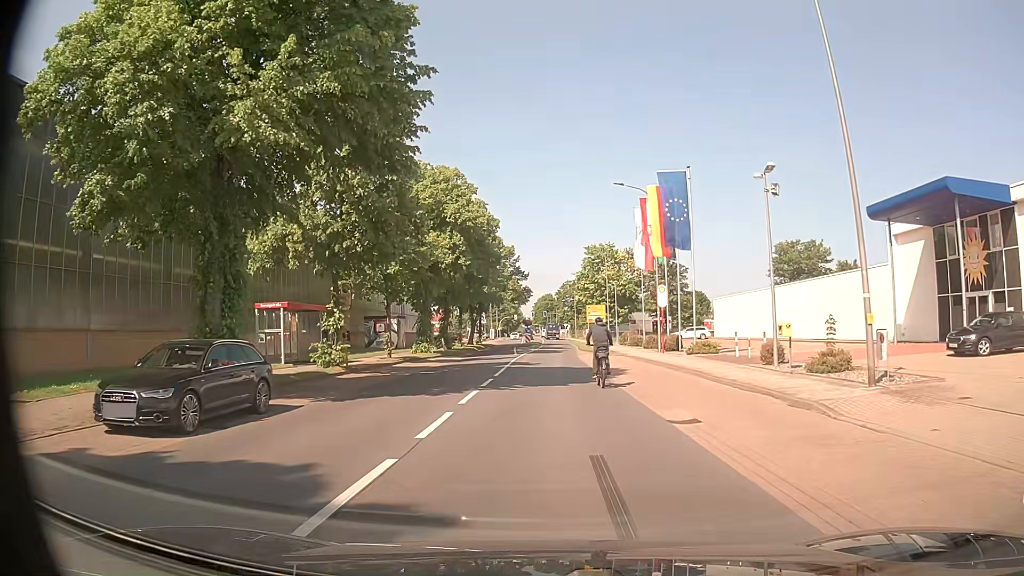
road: tertiary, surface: asphalt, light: Day
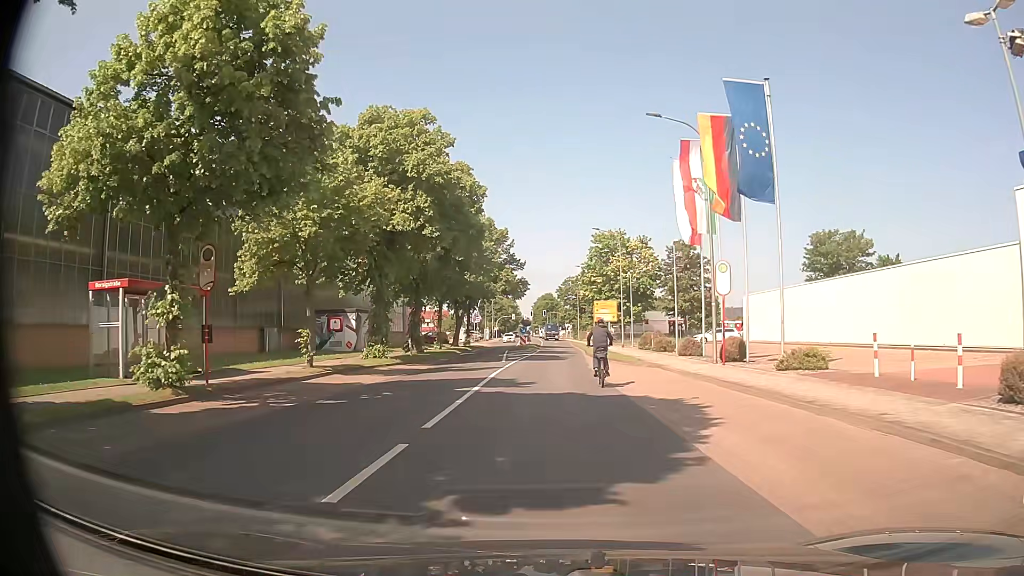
(0.0, +12.6) m; 0°
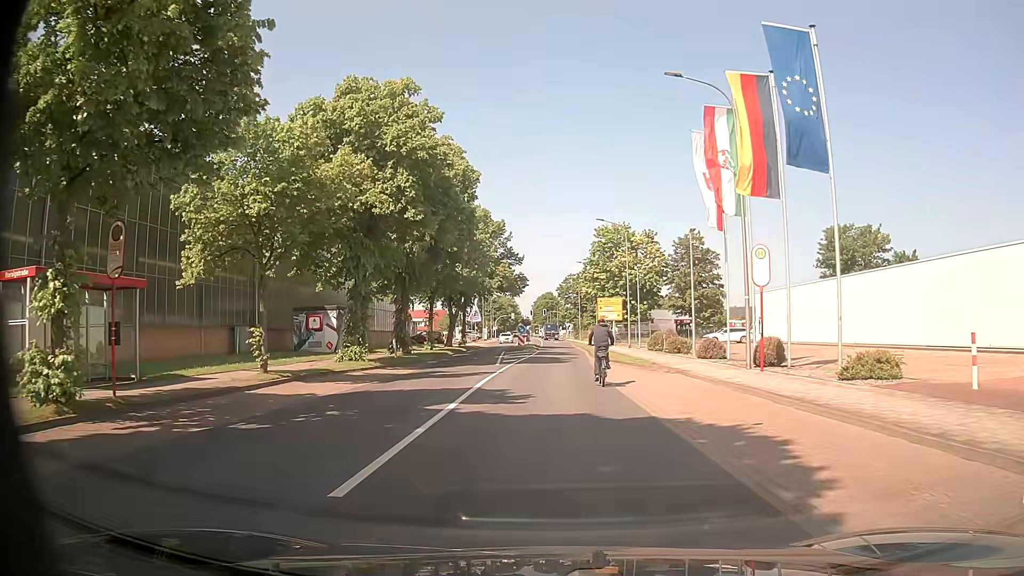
(0.0, +4.3) m; 0°
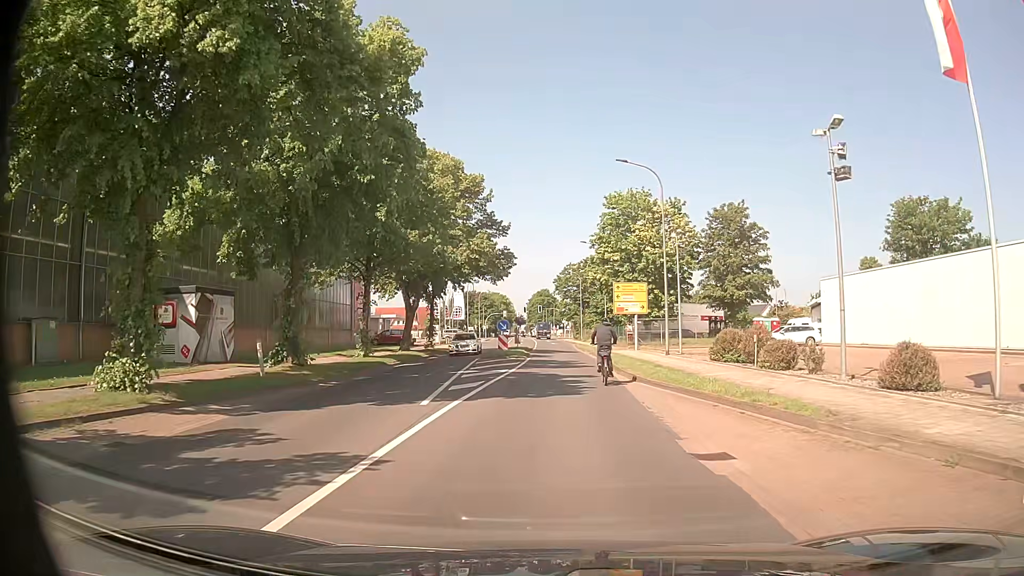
(-0.1, +17.3) m; -1°
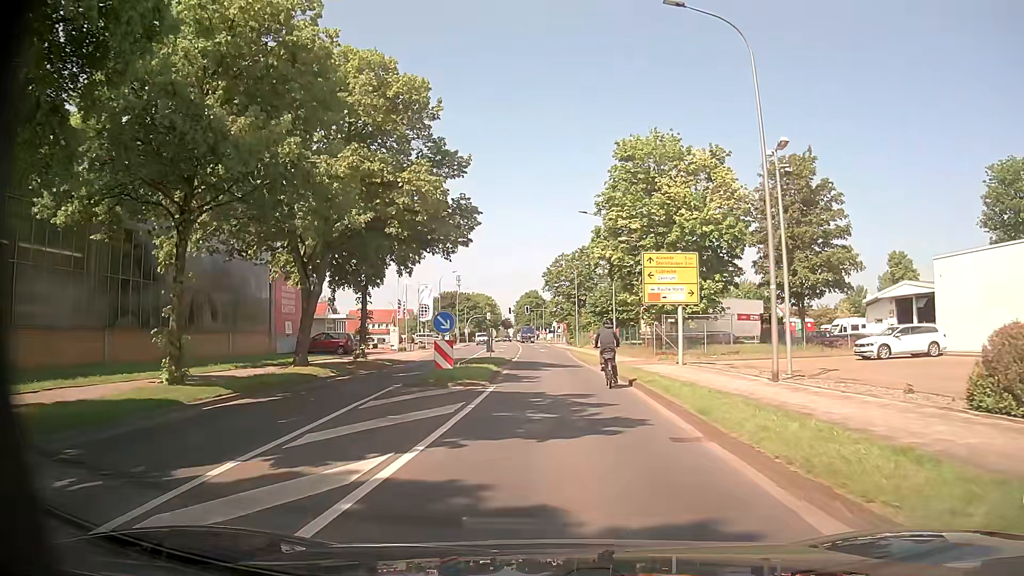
(+0.4, +17.1) m; +2°
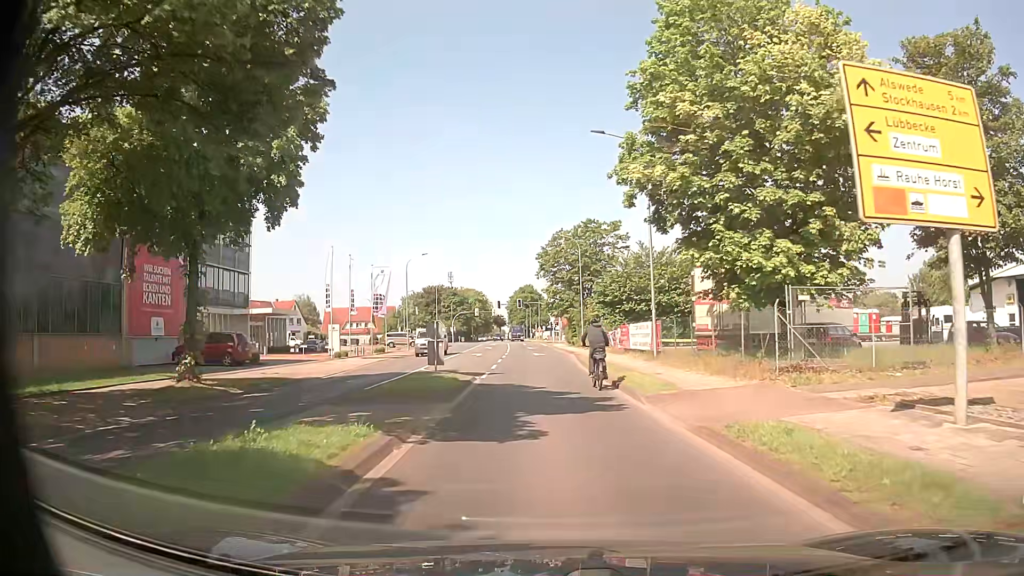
(+0.1, +18.1) m; 0°
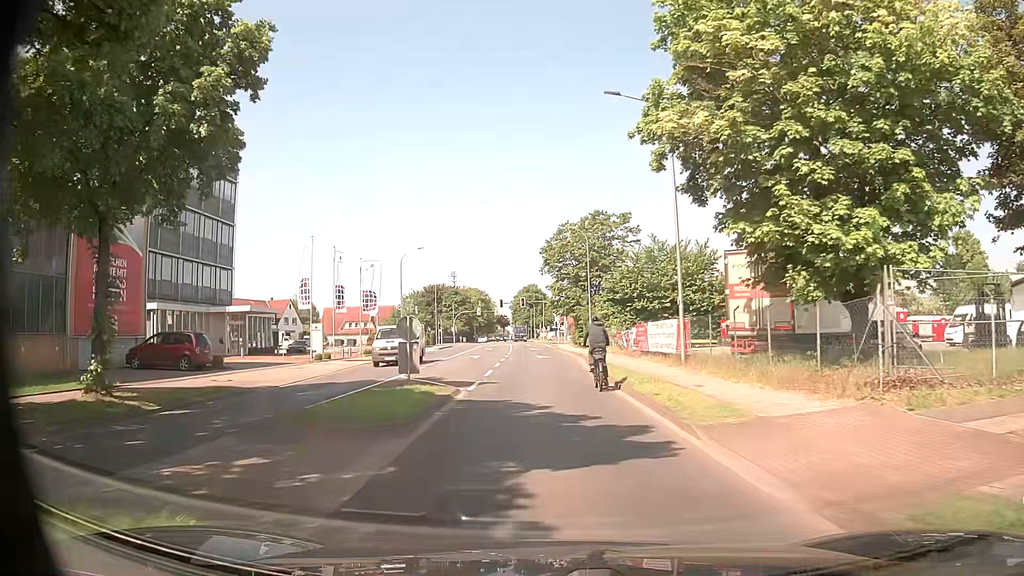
(0.0, +4.8) m; +1°
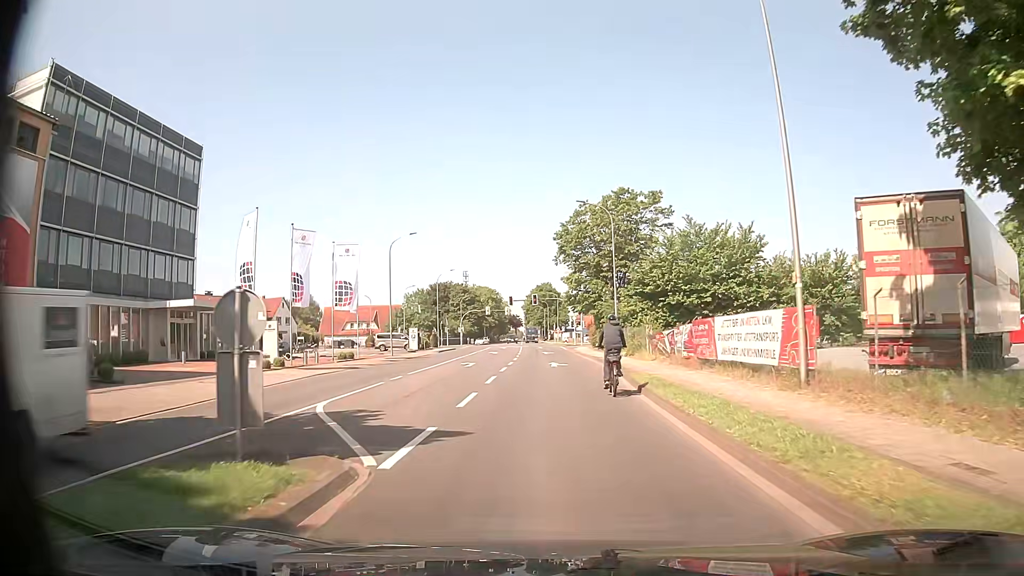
(-0.2, +9.8) m; -2°
(0, +10) (-1, +20) (-3, +30) (-3, +40) (-4, +50) (-4, +60) (-4, +70) (-5, +80) (-5, +90) (-6, +100) m
